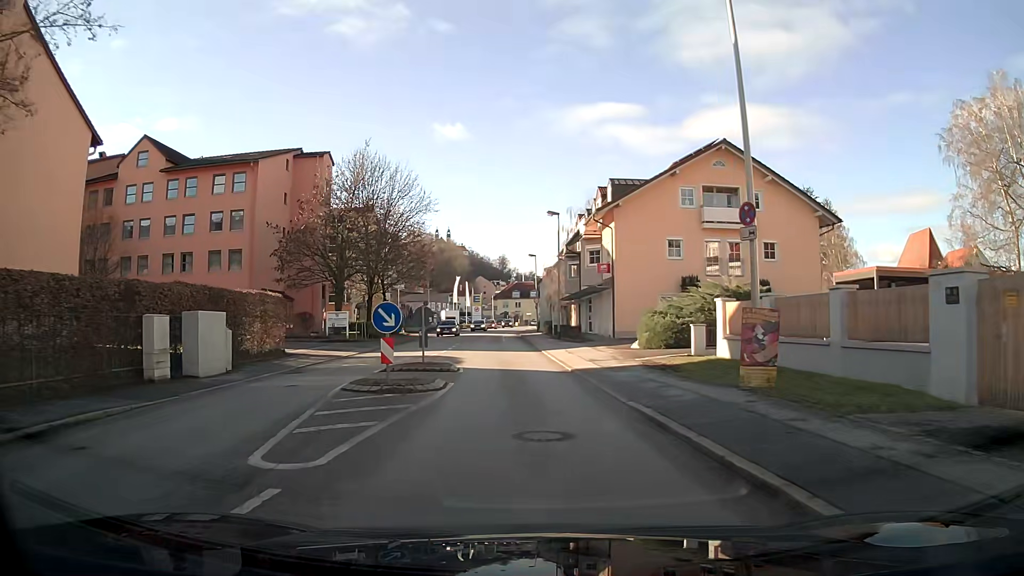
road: primary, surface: asphalt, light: Day
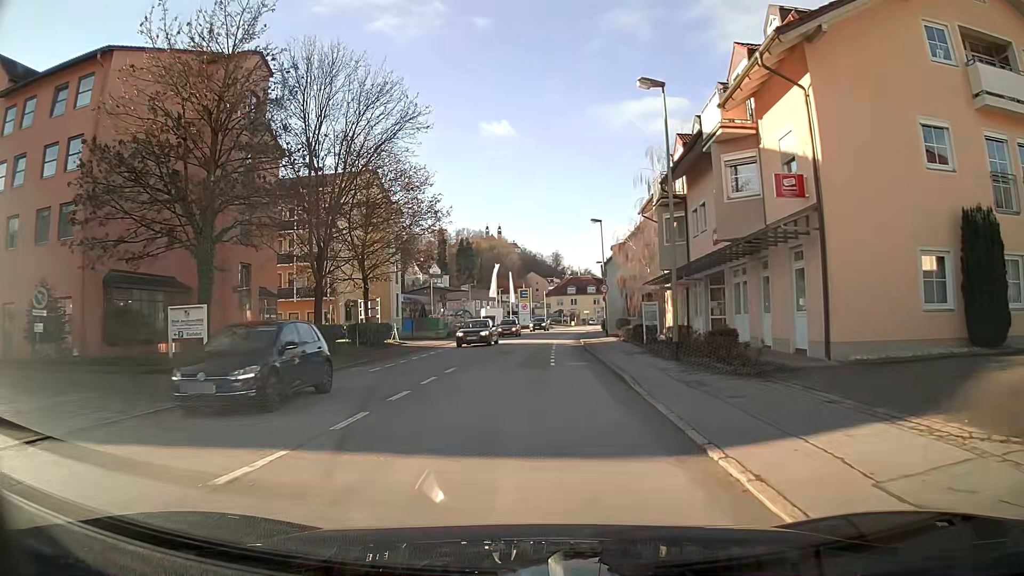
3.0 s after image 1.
(-0.8, +23.3) m; -5°
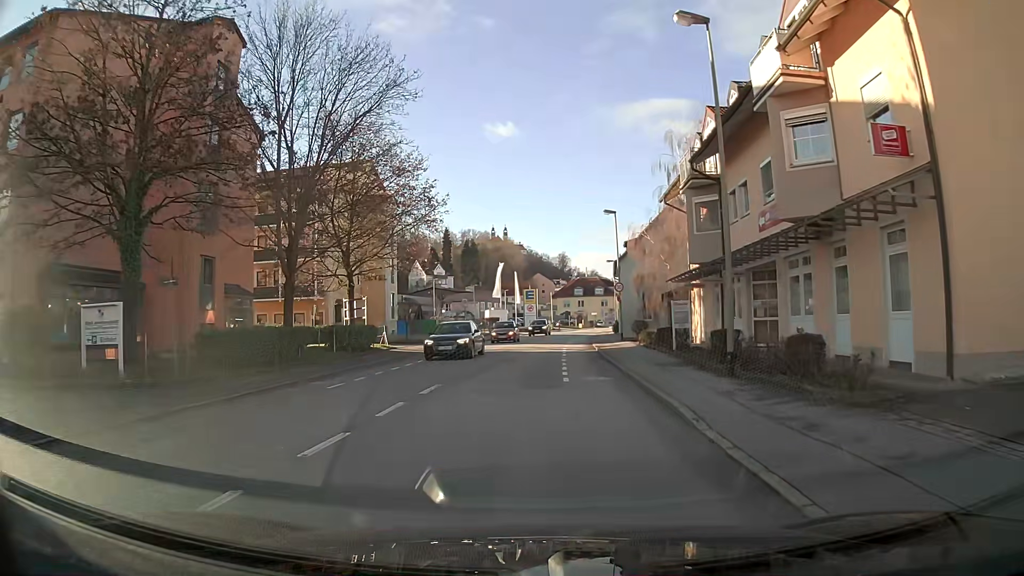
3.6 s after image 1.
(0.0, +4.7) m; 0°
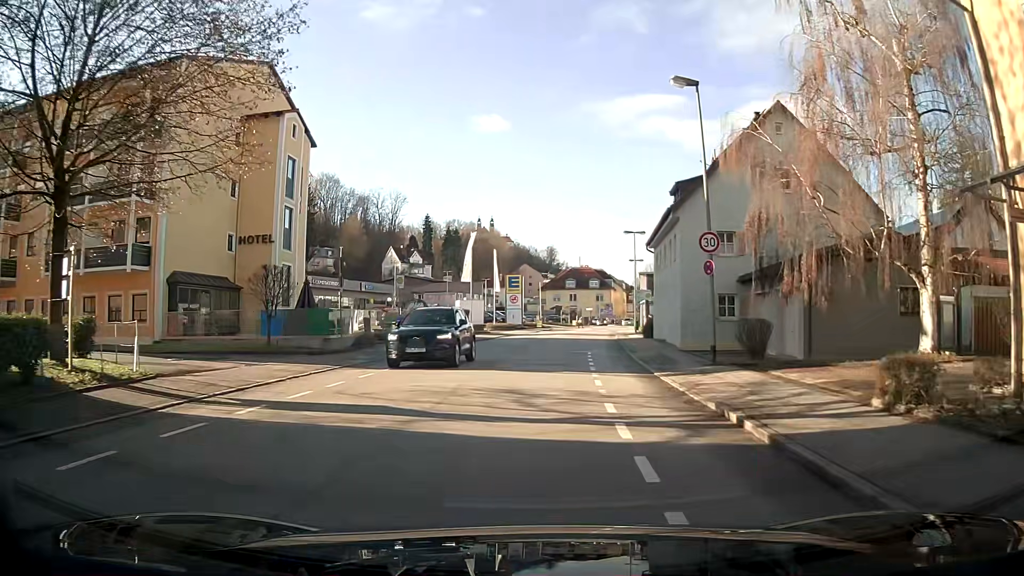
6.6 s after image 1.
(+0.3, +23.1) m; +2°
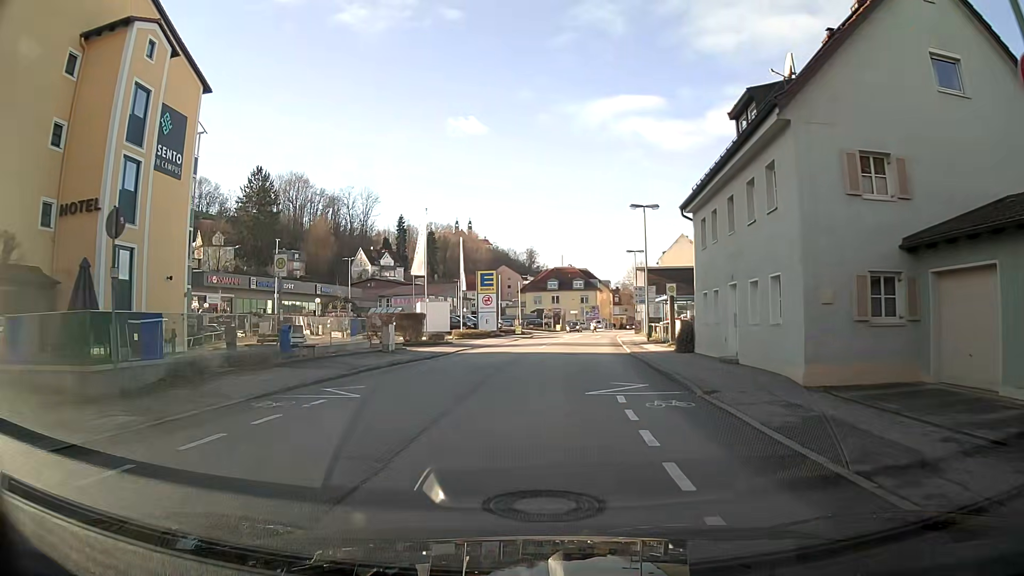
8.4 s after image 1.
(+0.2, +13.8) m; +2°
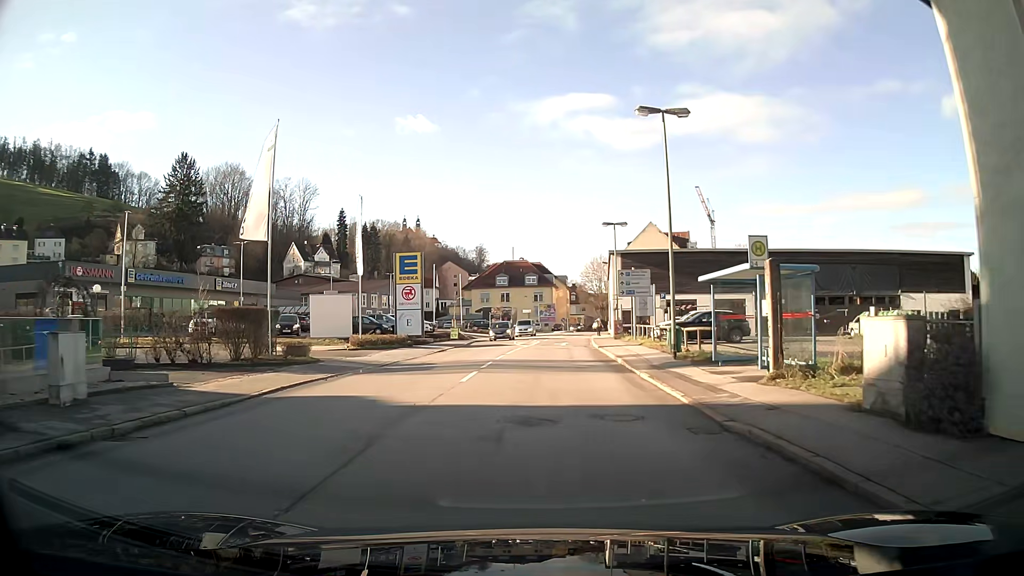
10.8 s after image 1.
(+0.6, +18.6) m; +4°
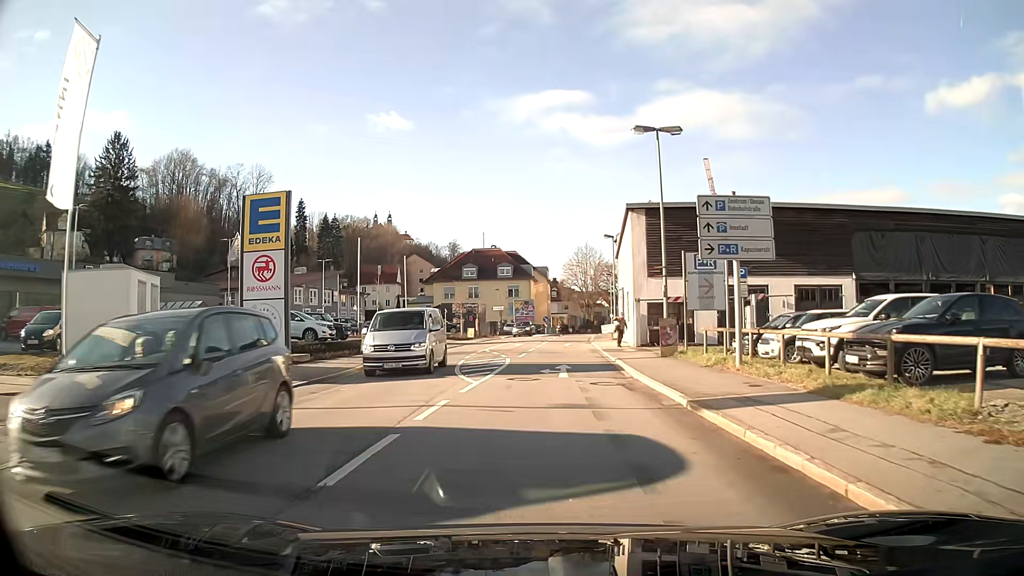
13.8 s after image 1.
(+0.5, +23.2) m; +2°
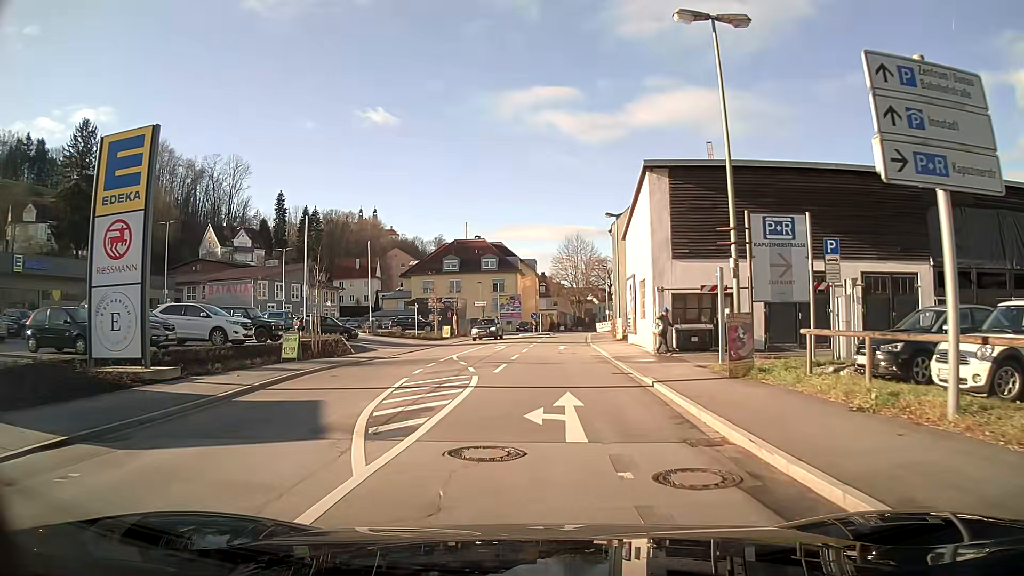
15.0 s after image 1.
(+0.1, +9.3) m; +1°
